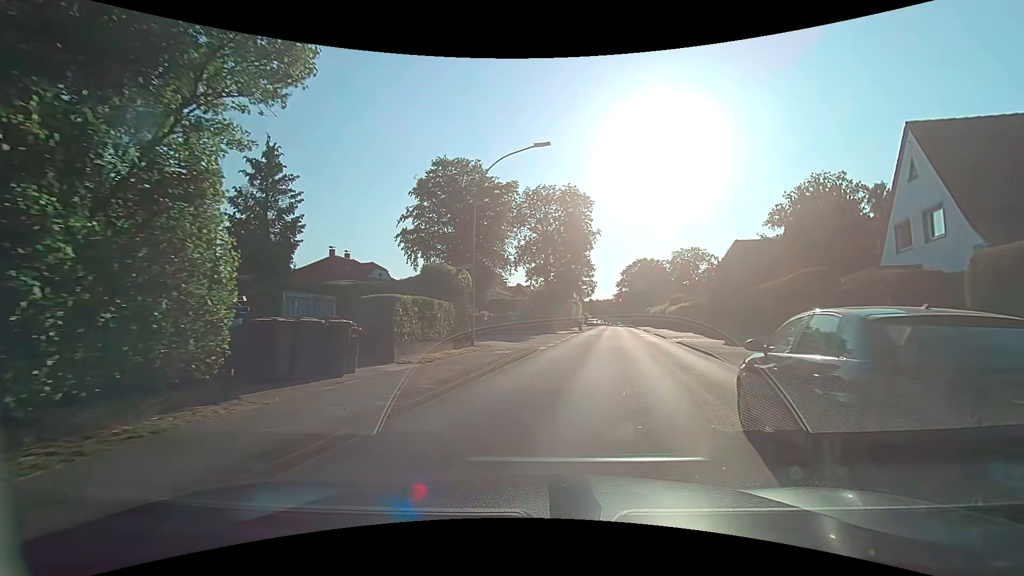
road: secondary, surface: asphalt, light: Day
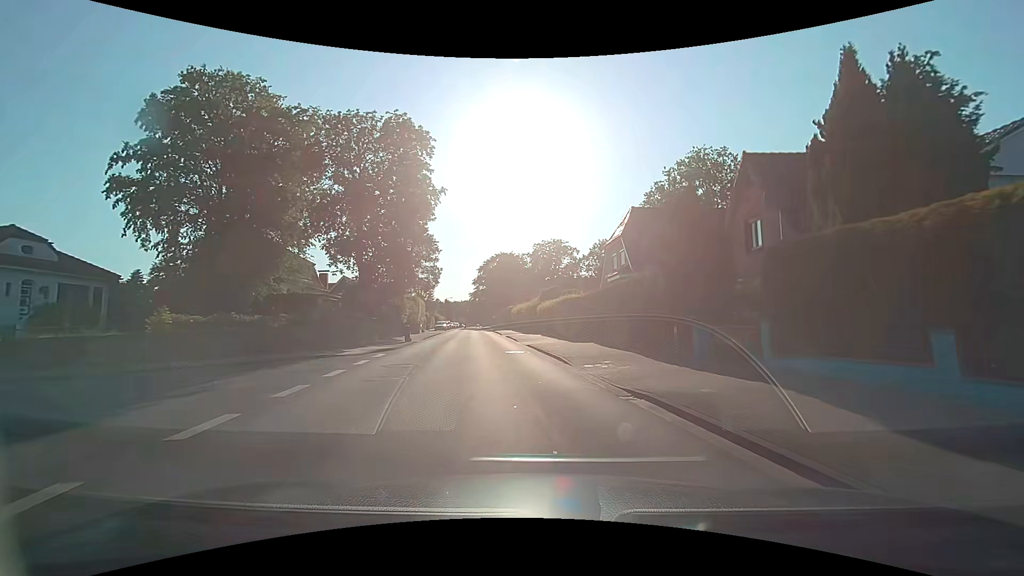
(+3.2, +20.3) m; +16°
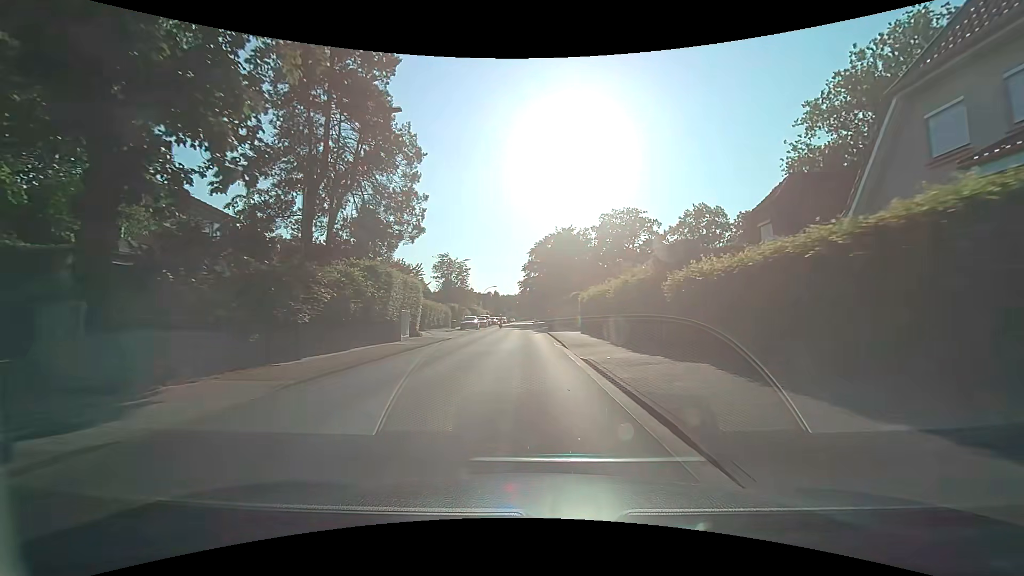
(-1.9, +26.5) m; -6°
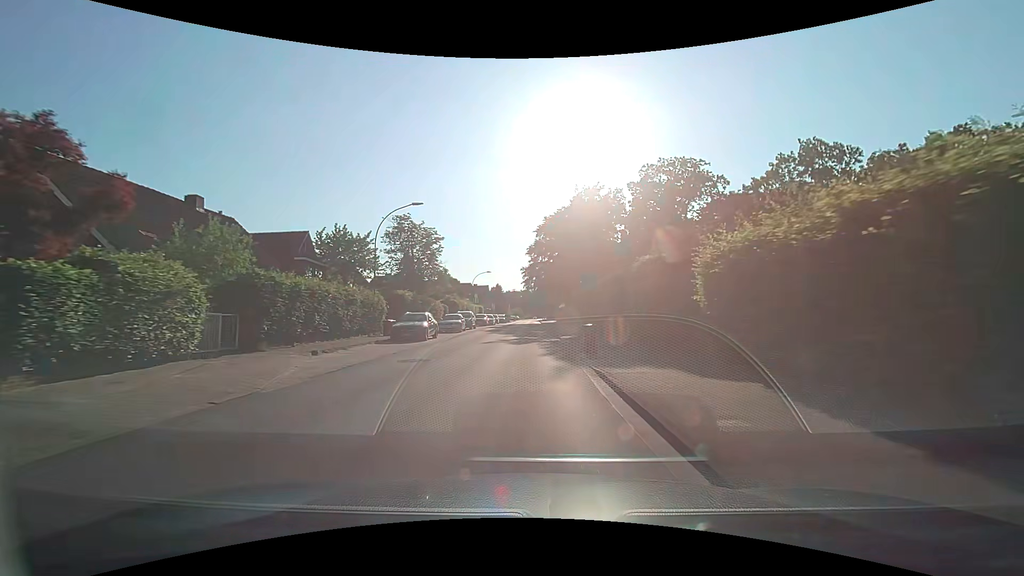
(-0.2, +27.6) m; -1°
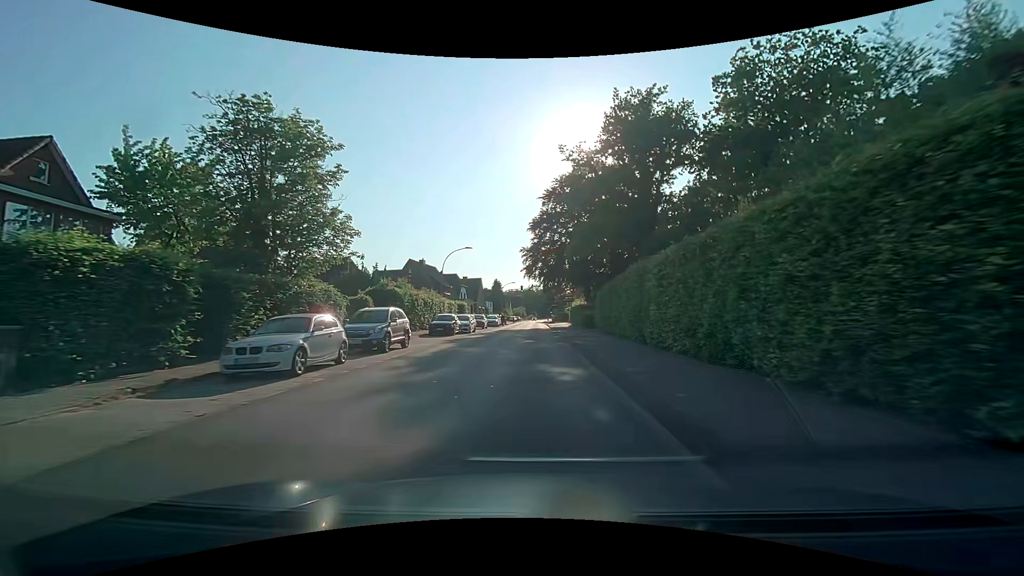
(0.0, +27.0) m; 0°
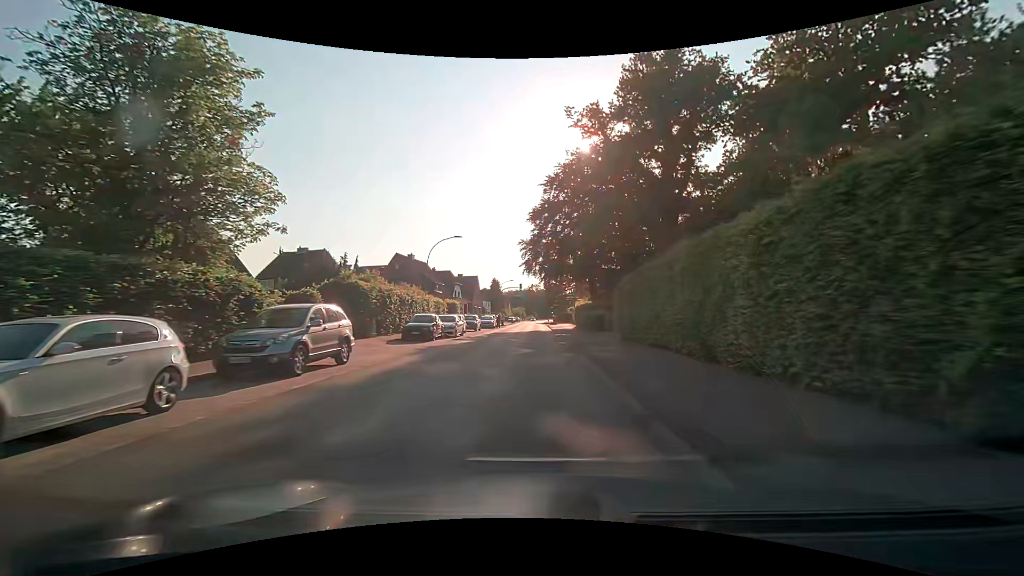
(0.0, +6.8) m; 0°
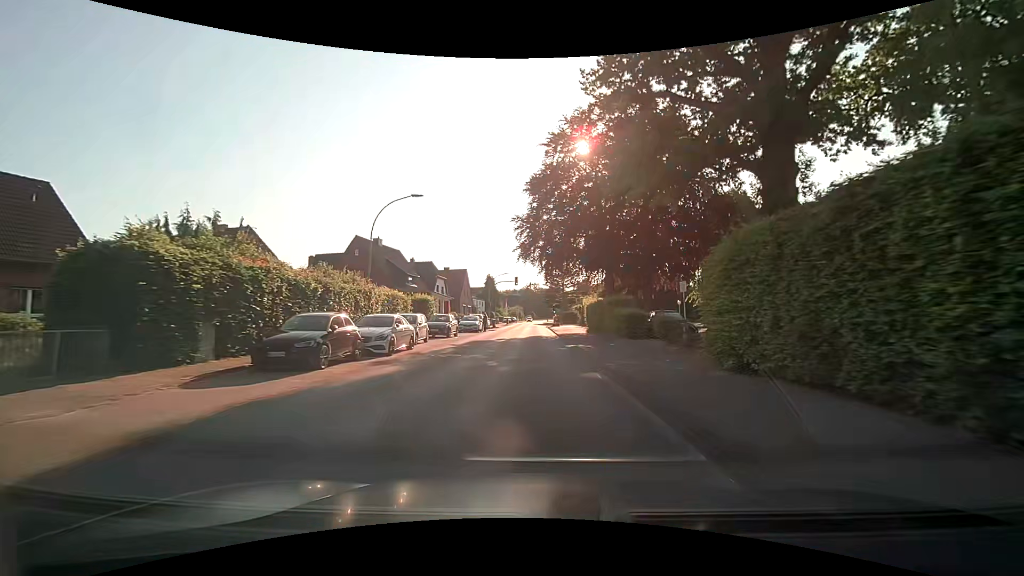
(0.0, +14.0) m; 0°
(0, +10) (0, +20) (0, +30) (0, +40) (0, +50) (0, +60) (0, +70) (0, +80) (0, +90) (+1, +100) m
